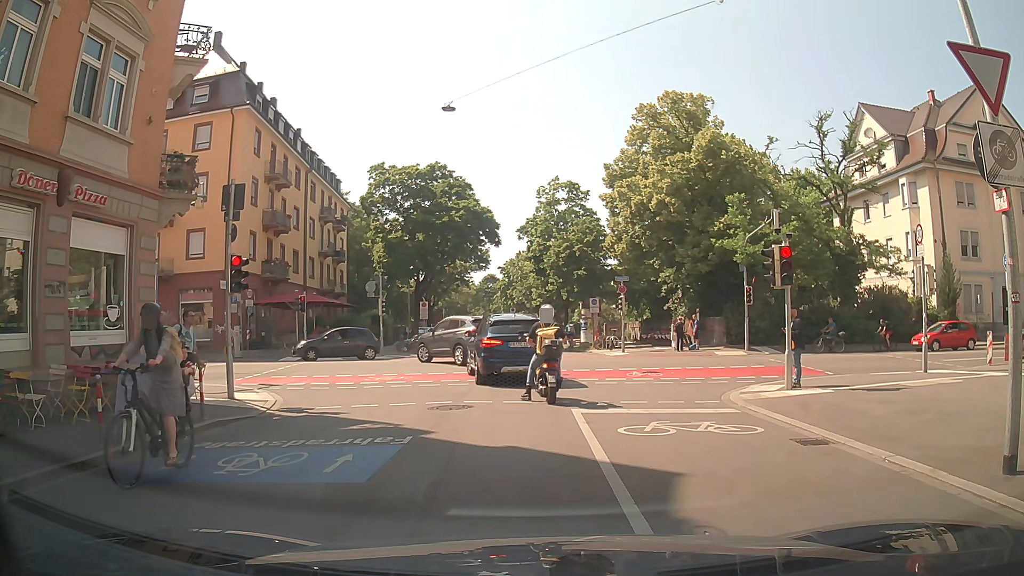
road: residential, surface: asphalt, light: Day
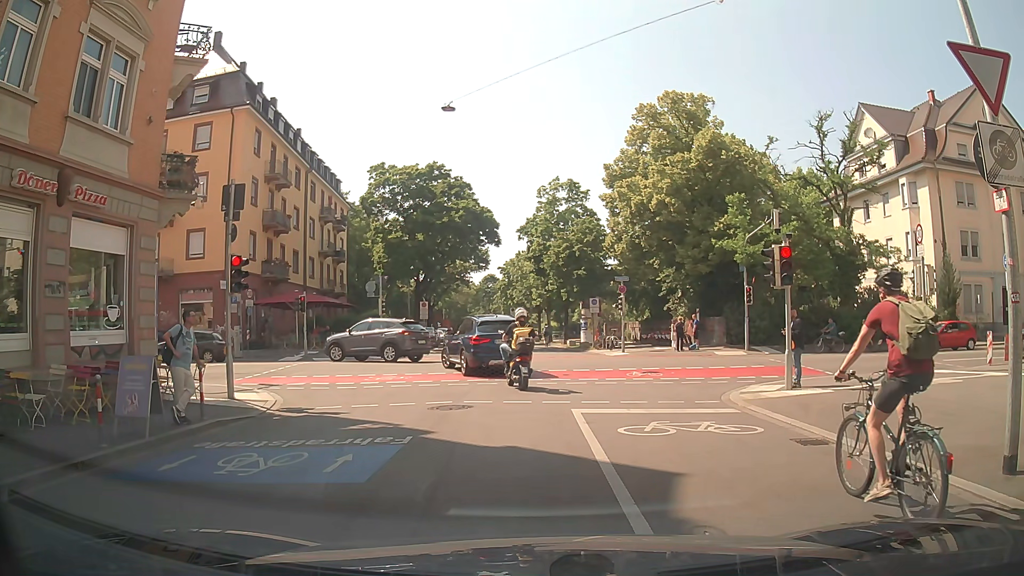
(0.0, 0.0) m; 0°
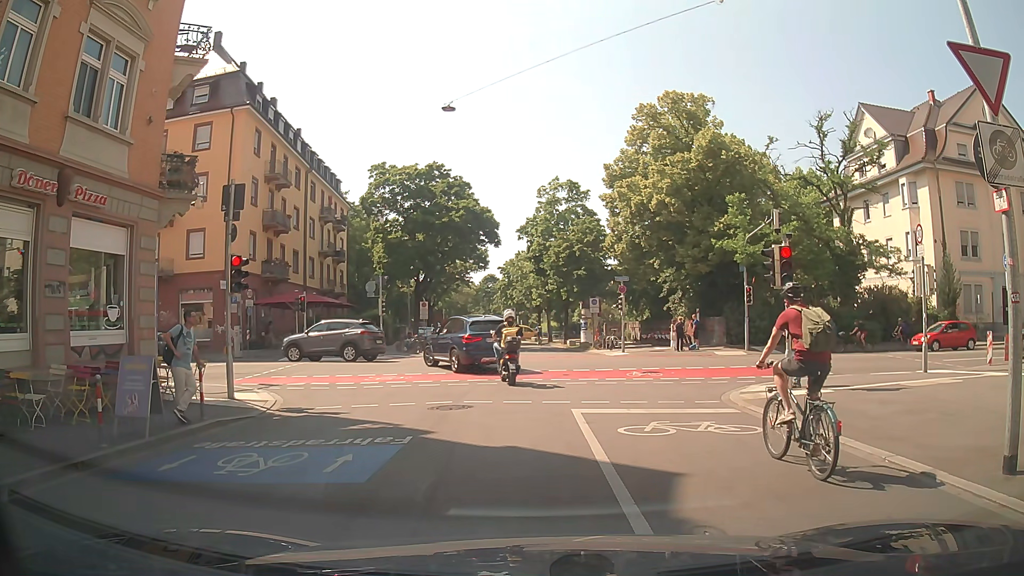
(0.0, 0.0) m; 0°
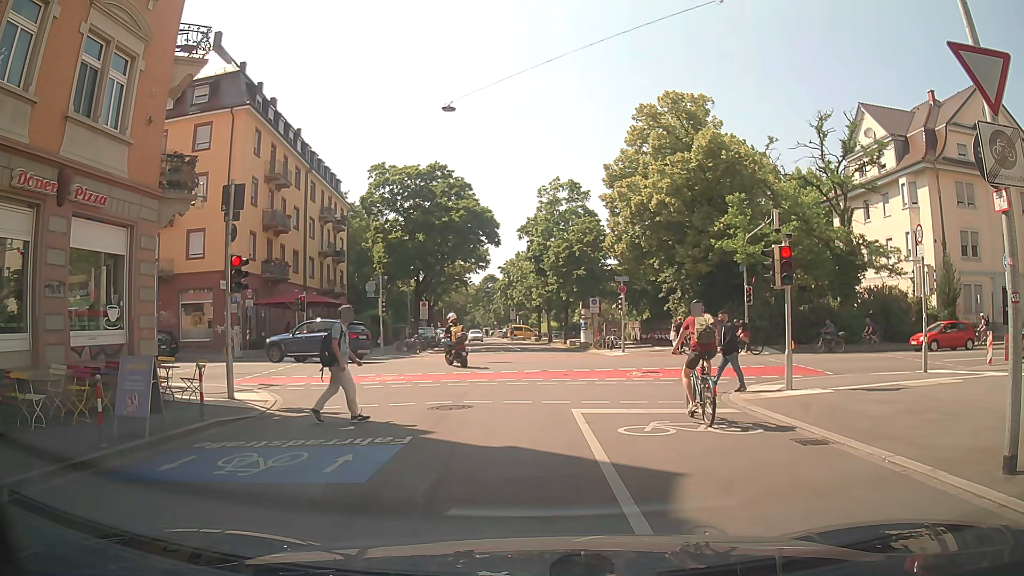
(0.0, 0.0) m; 0°
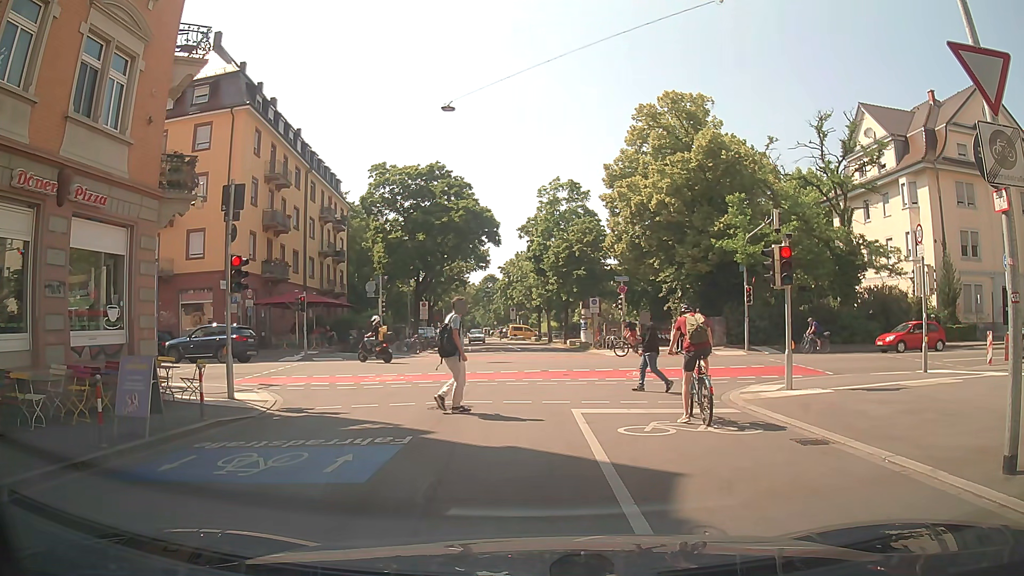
(0.0, 0.0) m; 0°
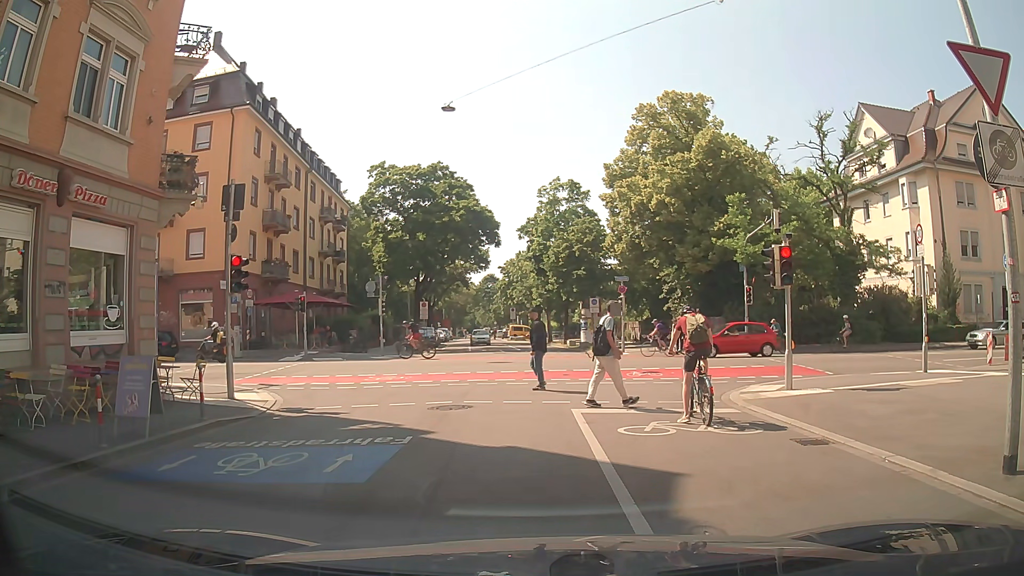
(0.0, 0.0) m; 0°
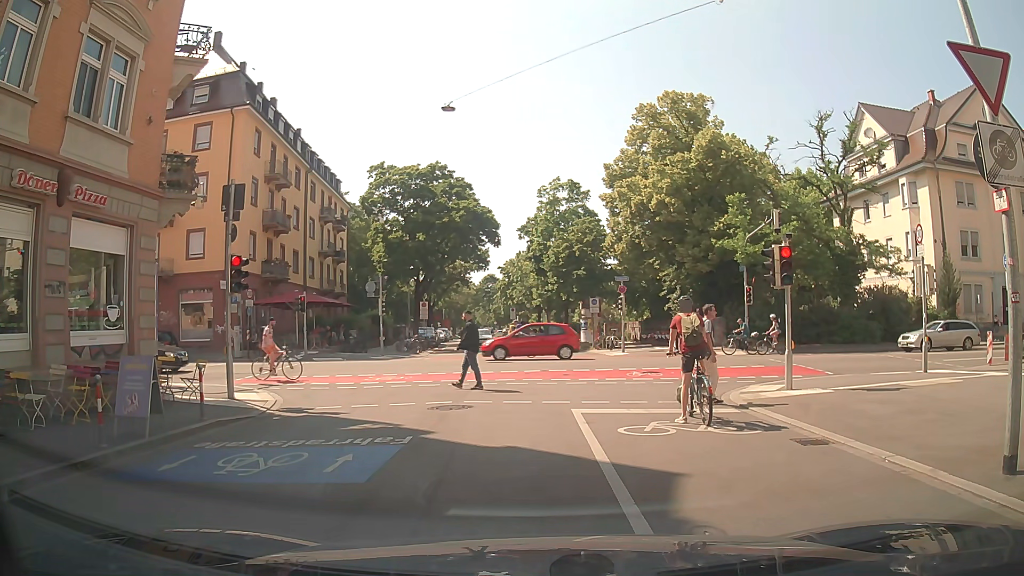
(0.0, 0.0) m; 0°
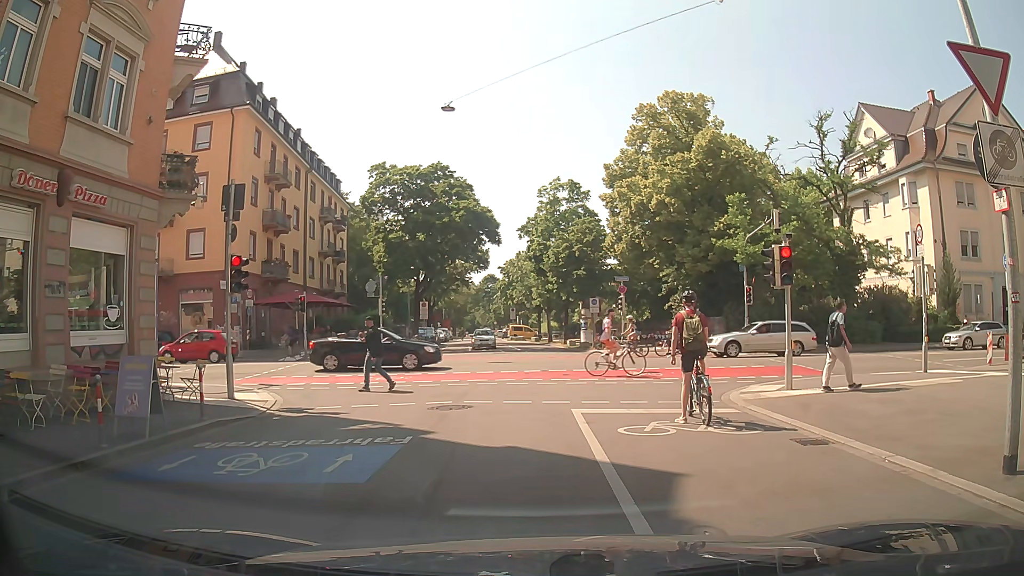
(0.0, 0.0) m; 0°
